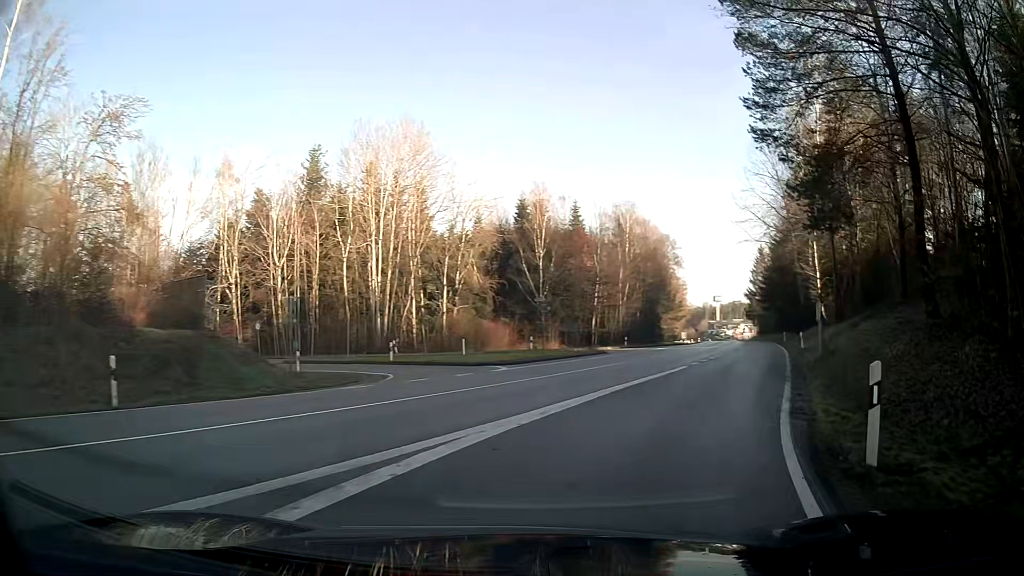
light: Day
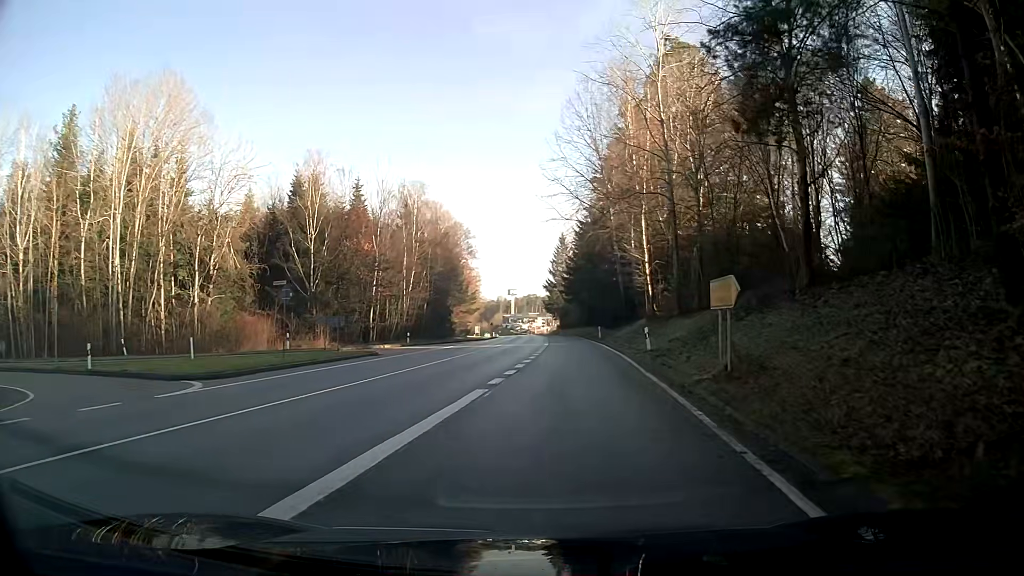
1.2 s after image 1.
(+1.5, +10.8) m; +14°
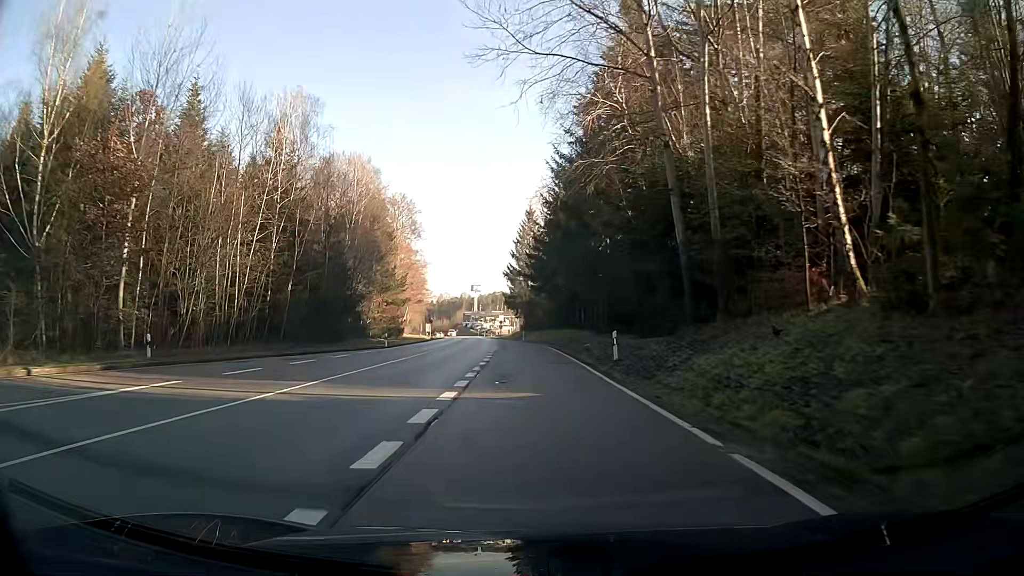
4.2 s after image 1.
(+1.6, +36.7) m; +2°
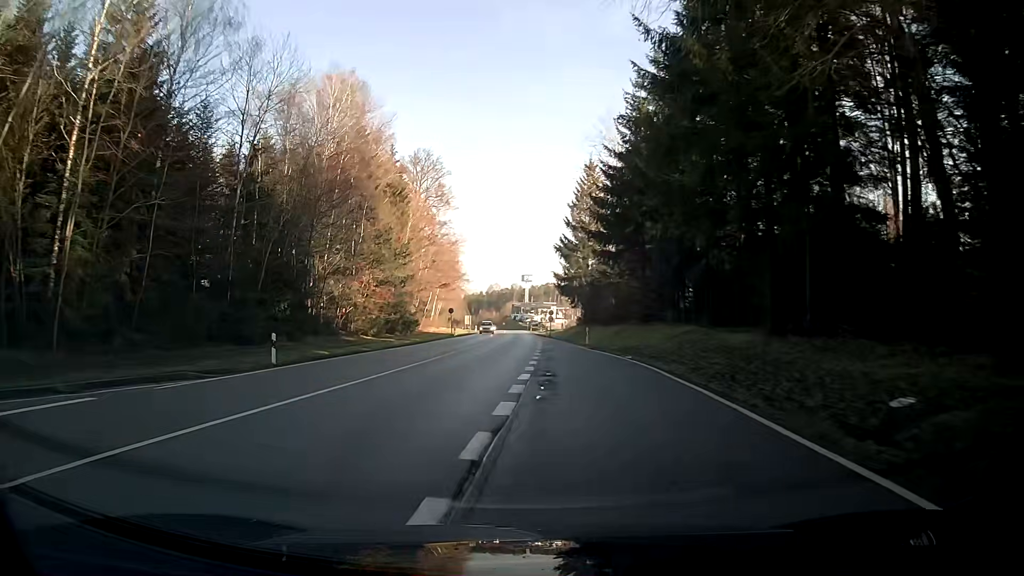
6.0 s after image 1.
(-1.4, +30.2) m; -5°
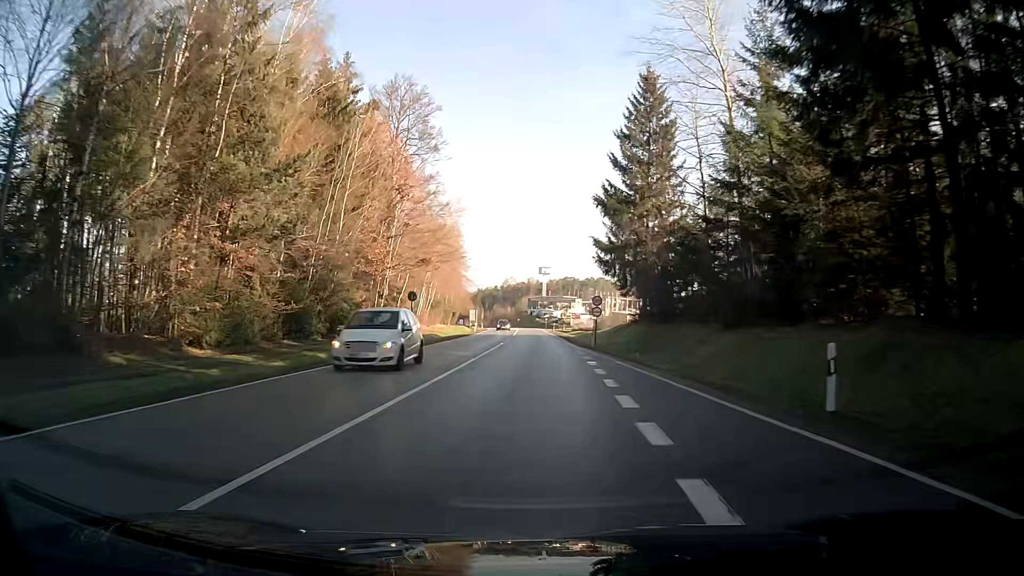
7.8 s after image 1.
(-0.3, +32.7) m; 0°
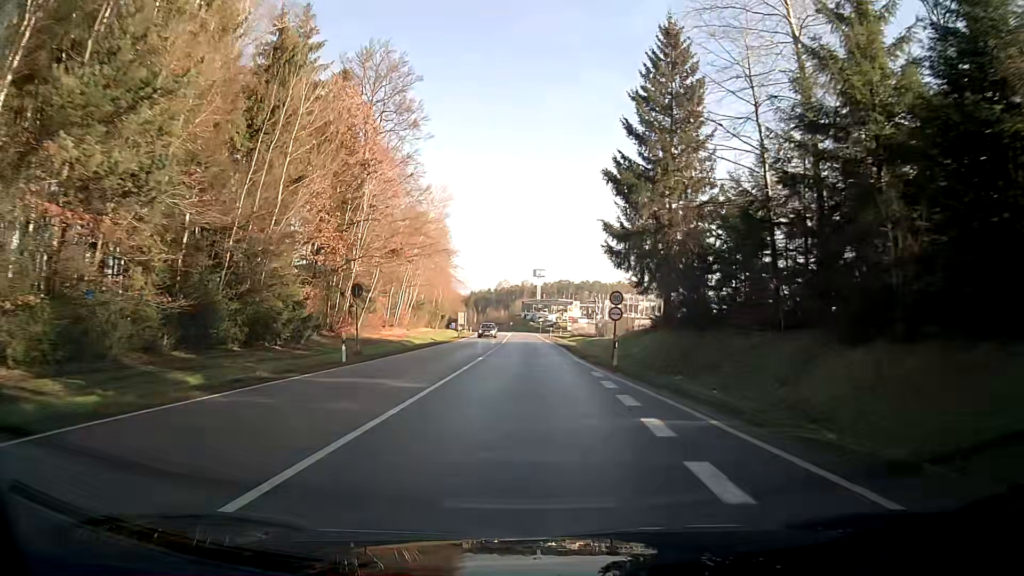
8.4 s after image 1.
(+0.1, +11.1) m; +1°
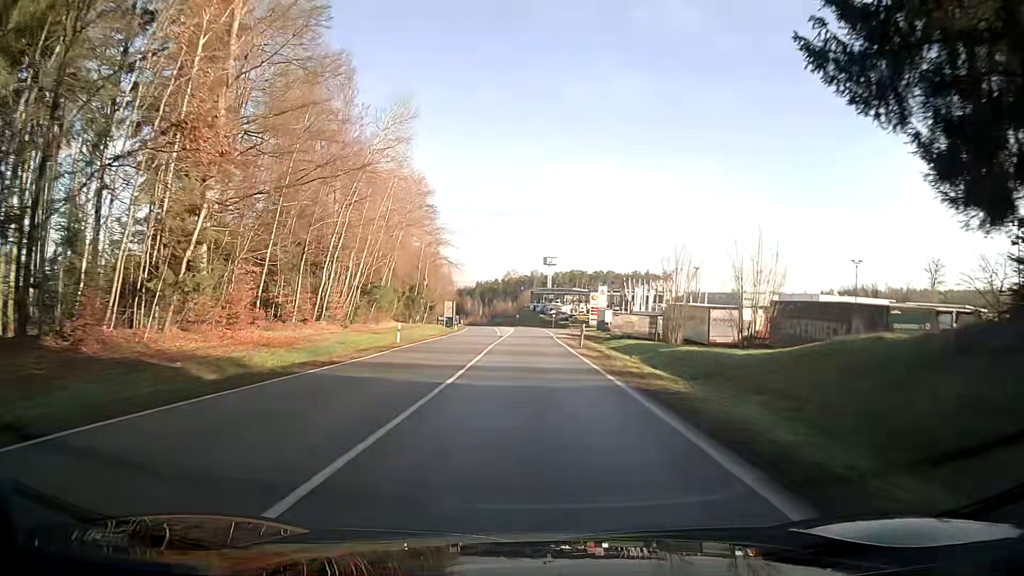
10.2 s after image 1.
(-0.3, +33.4) m; -1°
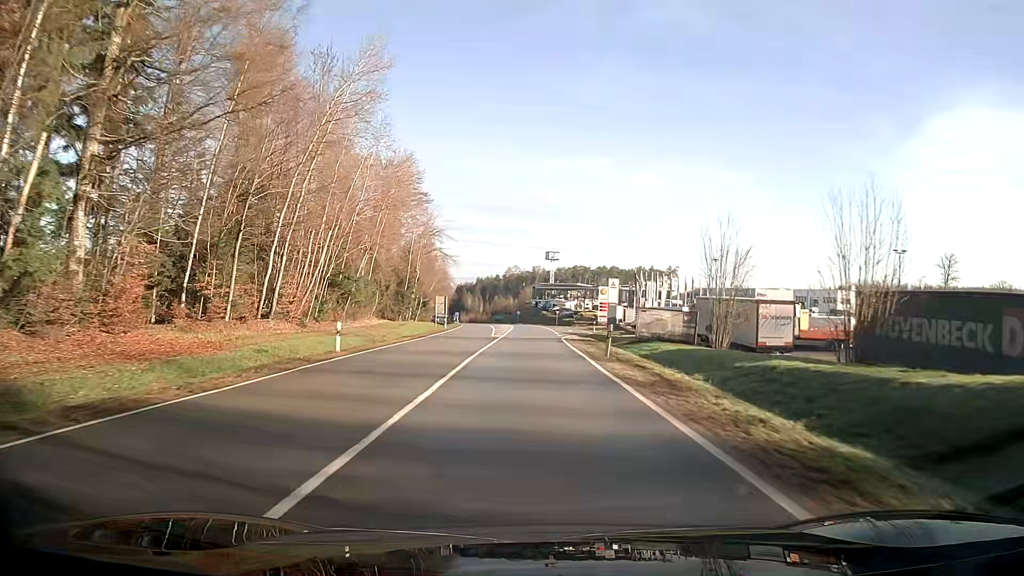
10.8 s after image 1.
(0.0, +10.8) m; 0°
